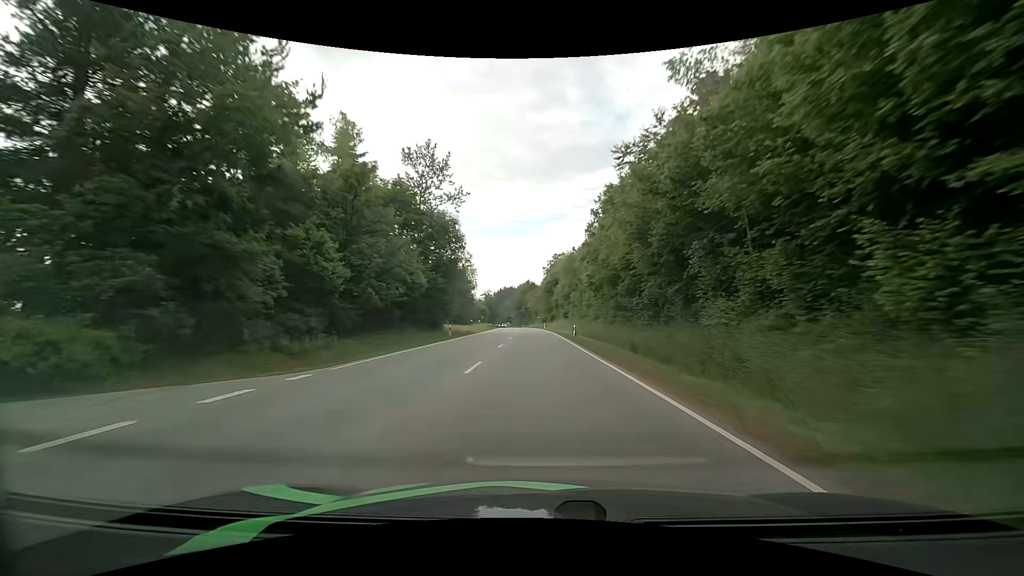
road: primary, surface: asphalt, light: Day
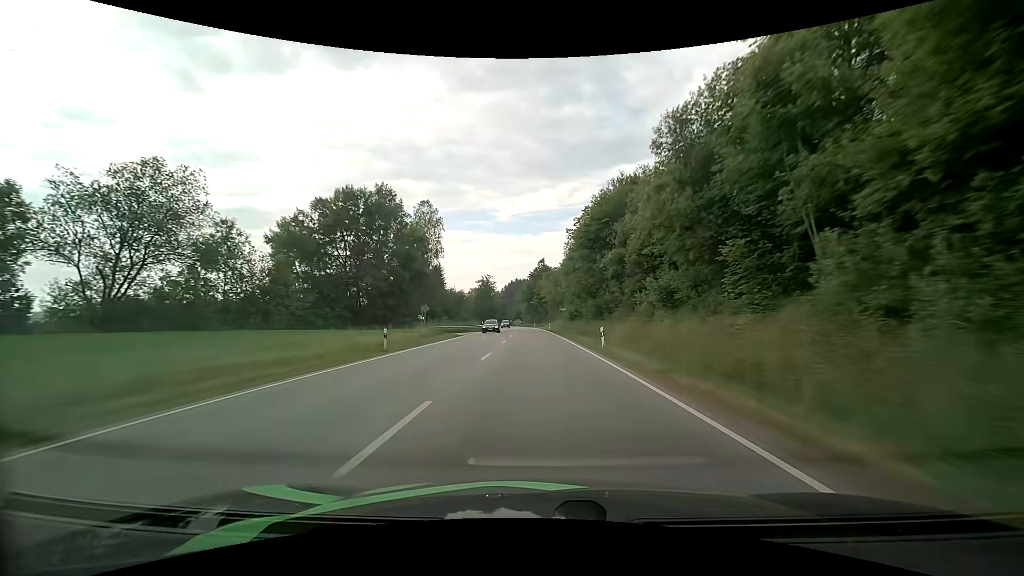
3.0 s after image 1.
(-0.9, +68.3) m; -2°
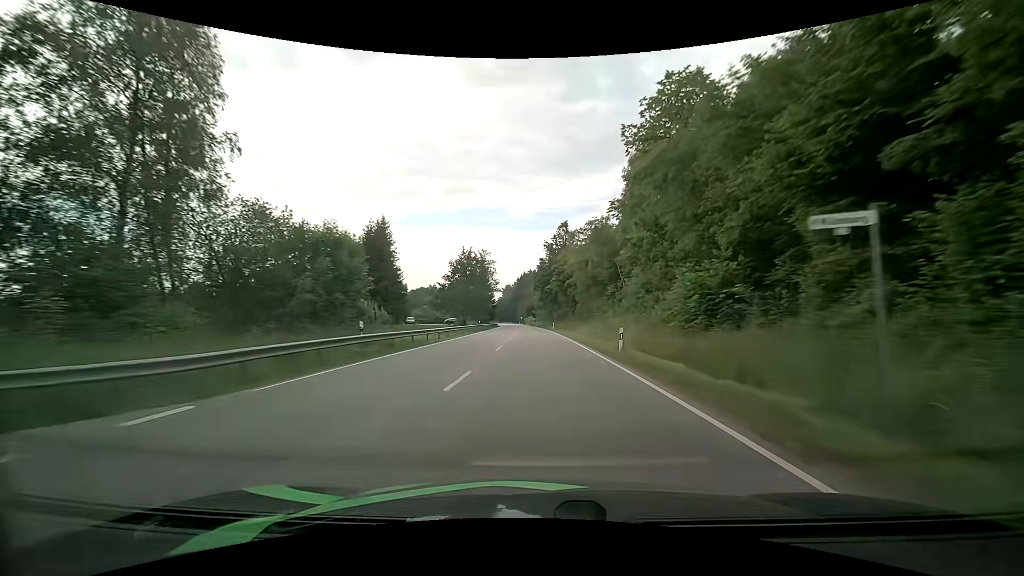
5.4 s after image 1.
(-1.0, +55.5) m; -2°
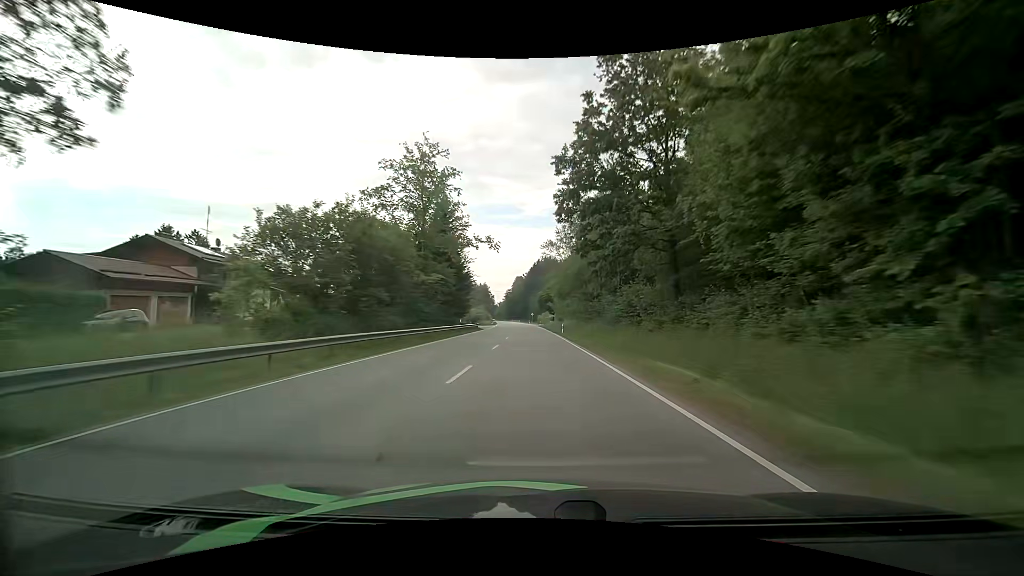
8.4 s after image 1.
(-1.1, +71.2) m; -2°
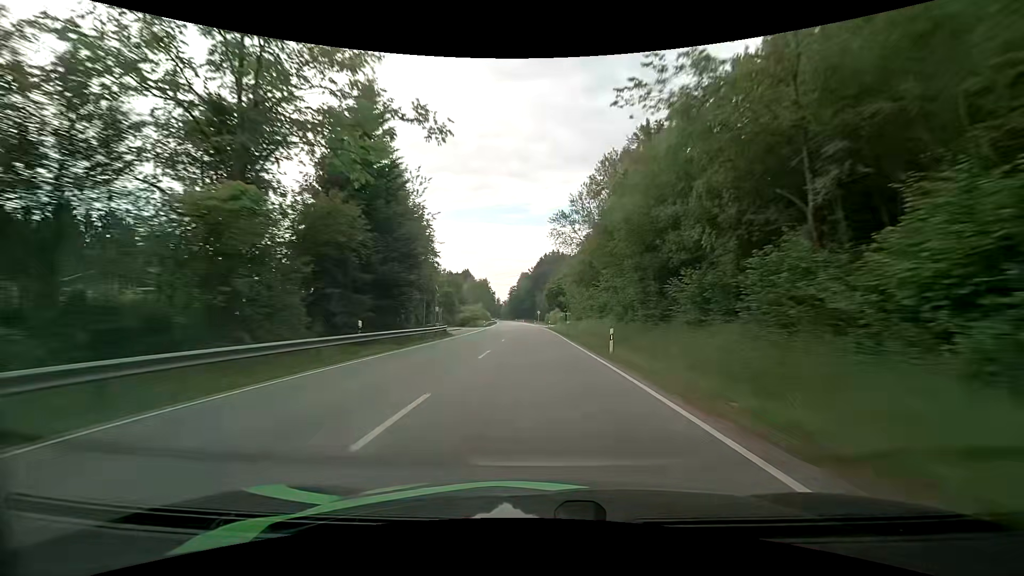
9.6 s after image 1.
(-0.2, +29.3) m; -1°
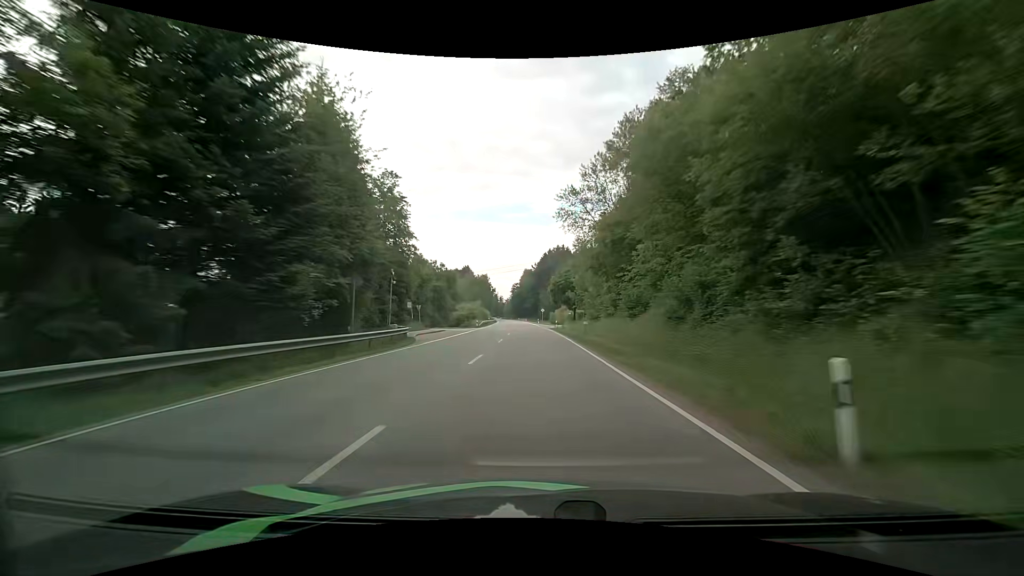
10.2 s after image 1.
(-0.1, +14.7) m; 0°
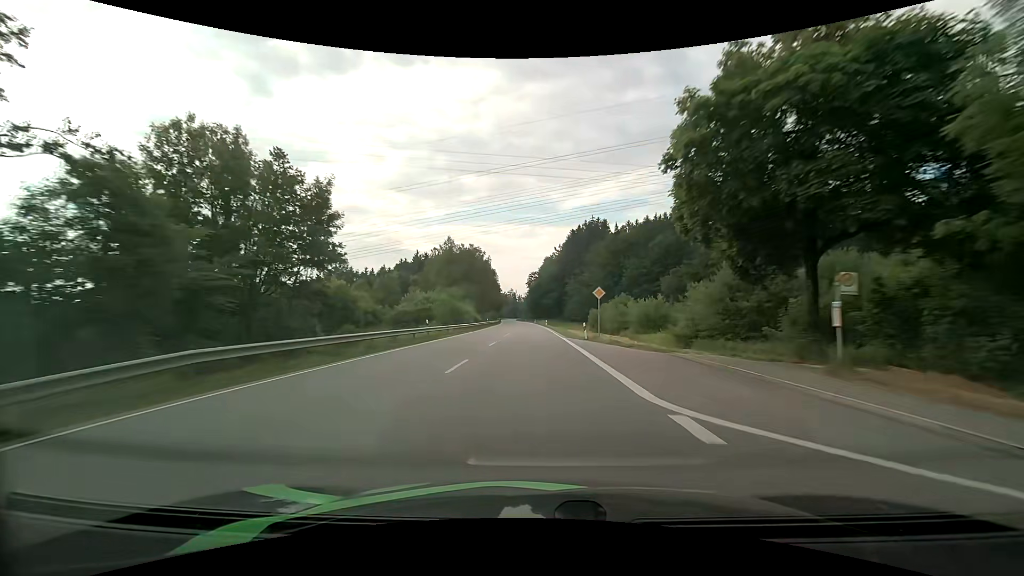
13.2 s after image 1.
(-1.4, +74.3) m; -3°
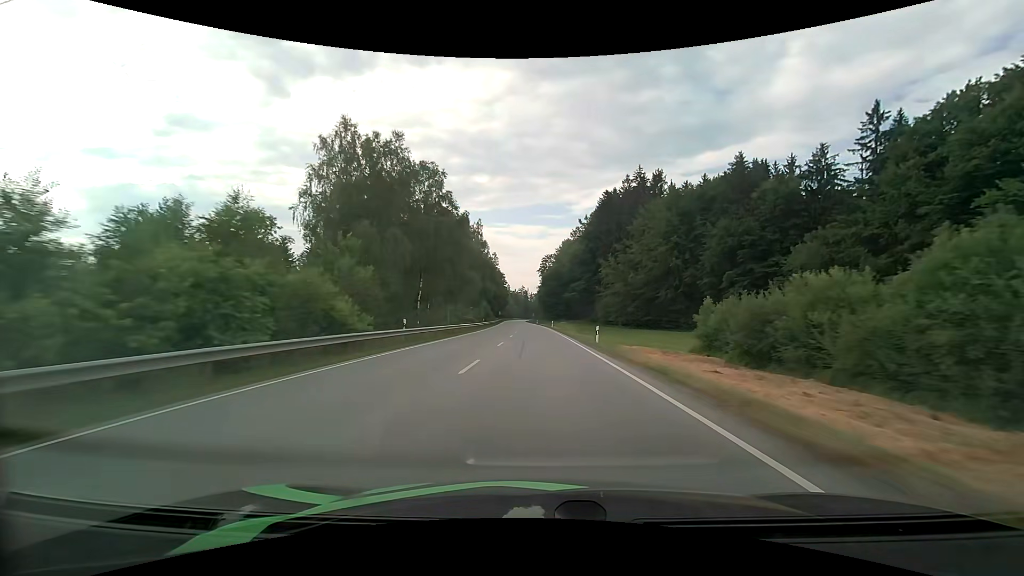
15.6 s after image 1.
(-1.0, +60.6) m; -1°
(0, +10) (0, +20) (0, +30) (0, +40) (0, +50) (-1, +60) (-1, +70) (-1, +80) (-2, +90) (-2, +100) m
